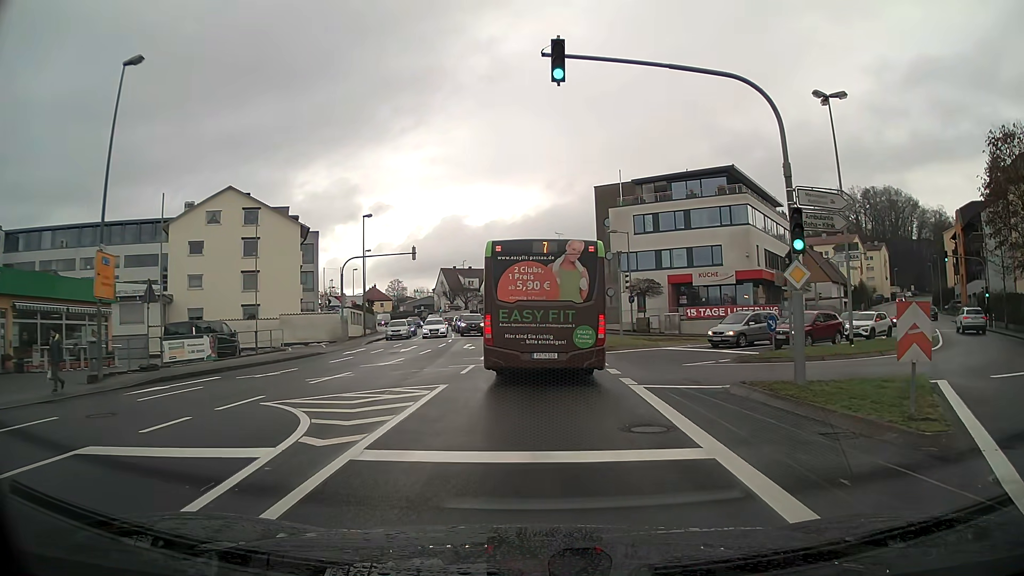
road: tertiary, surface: asphalt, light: Day
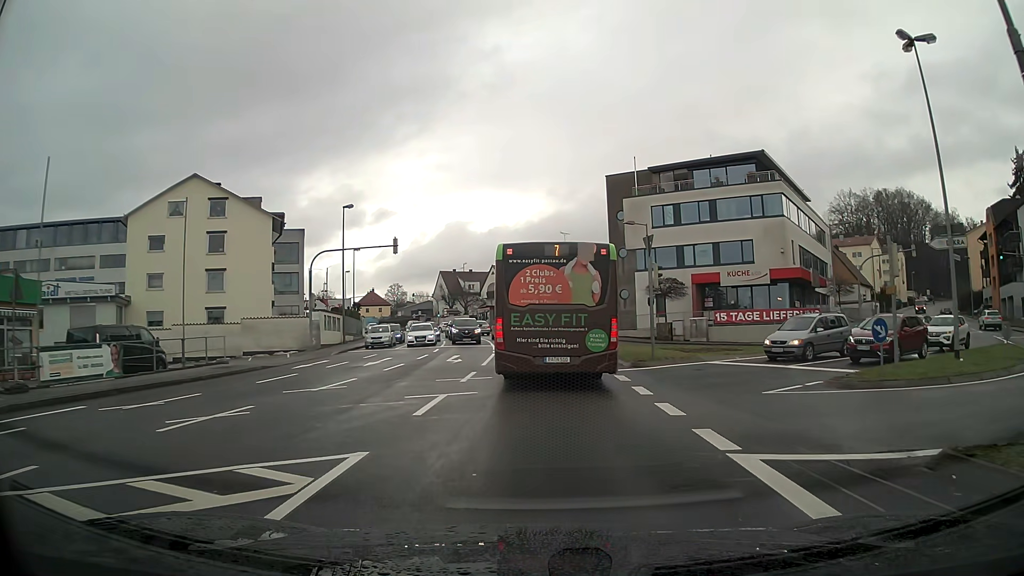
(0.0, +7.7) m; 0°
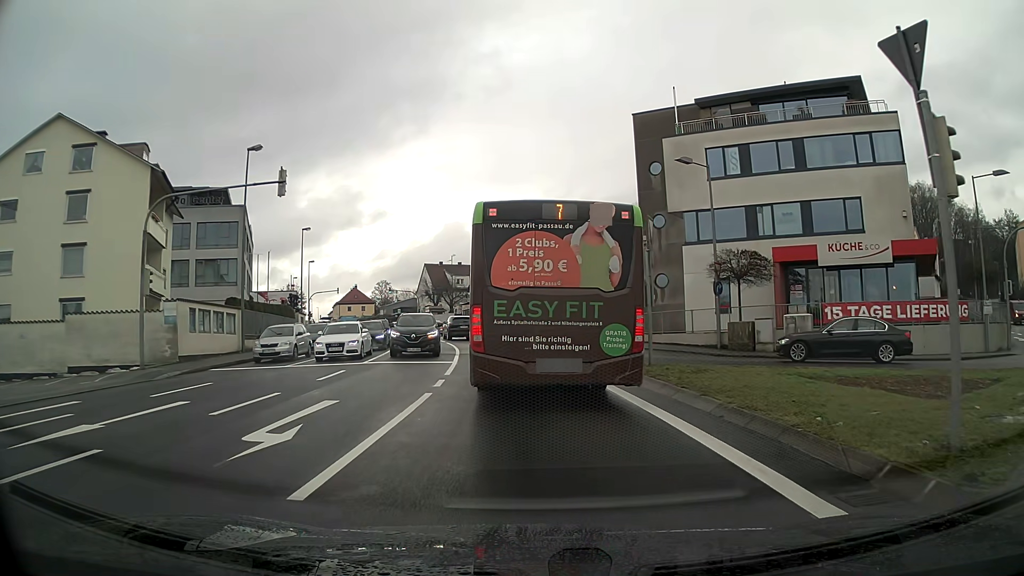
(0.0, +17.4) m; 0°
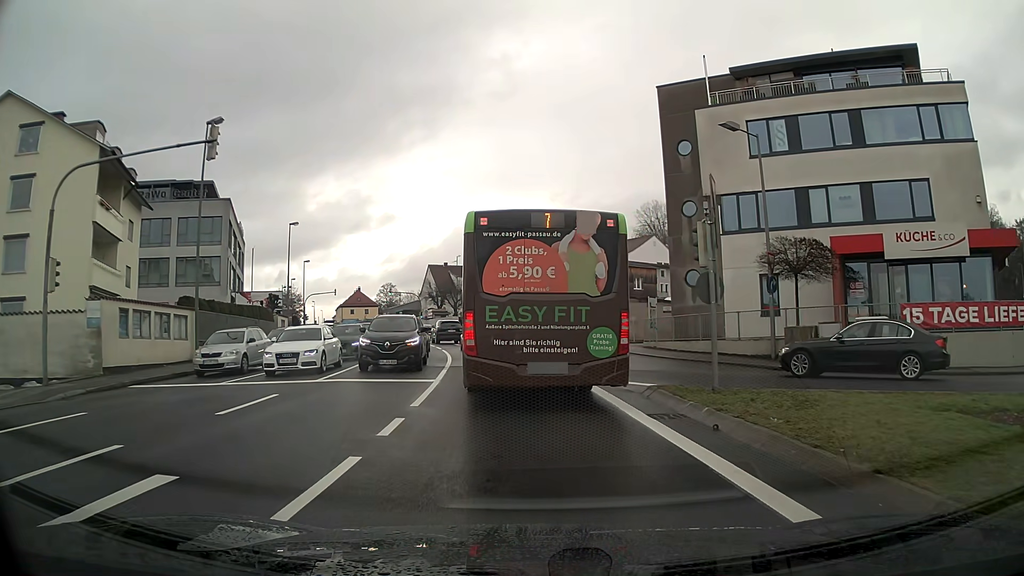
(0.0, +5.7) m; -1°
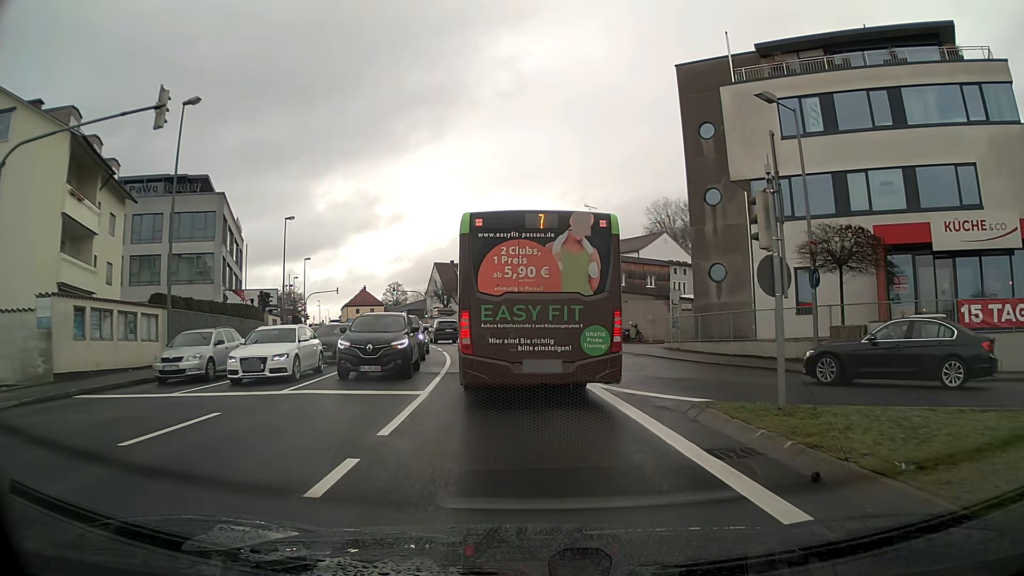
(0.0, +3.0) m; -1°
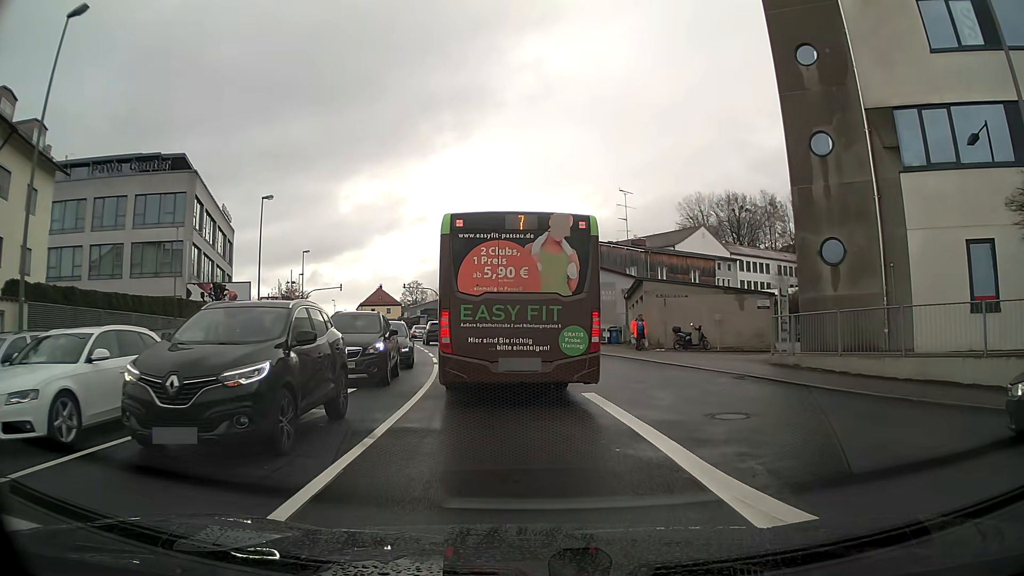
(-0.2, +9.9) m; -2°
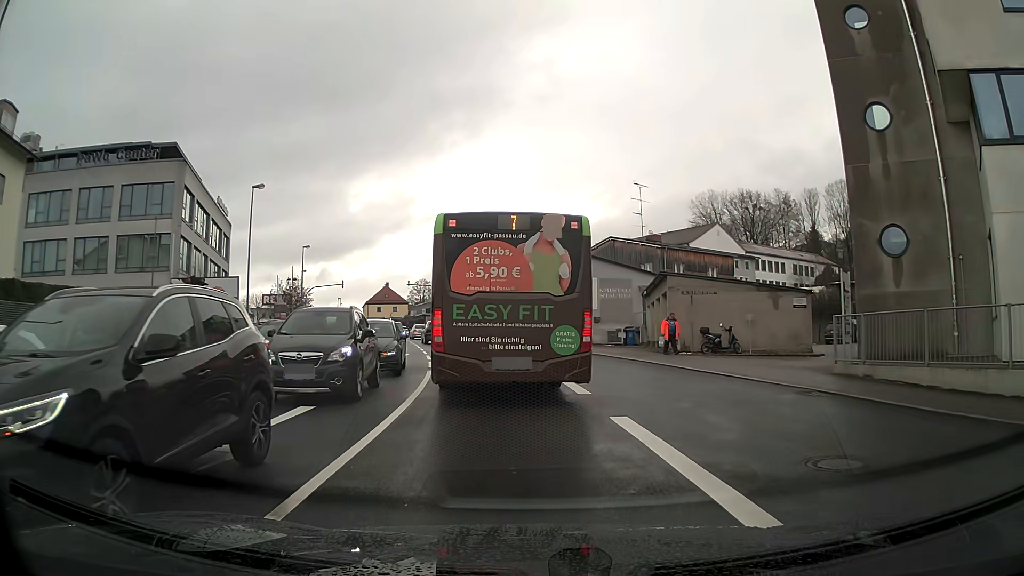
(0.0, +3.3) m; -1°
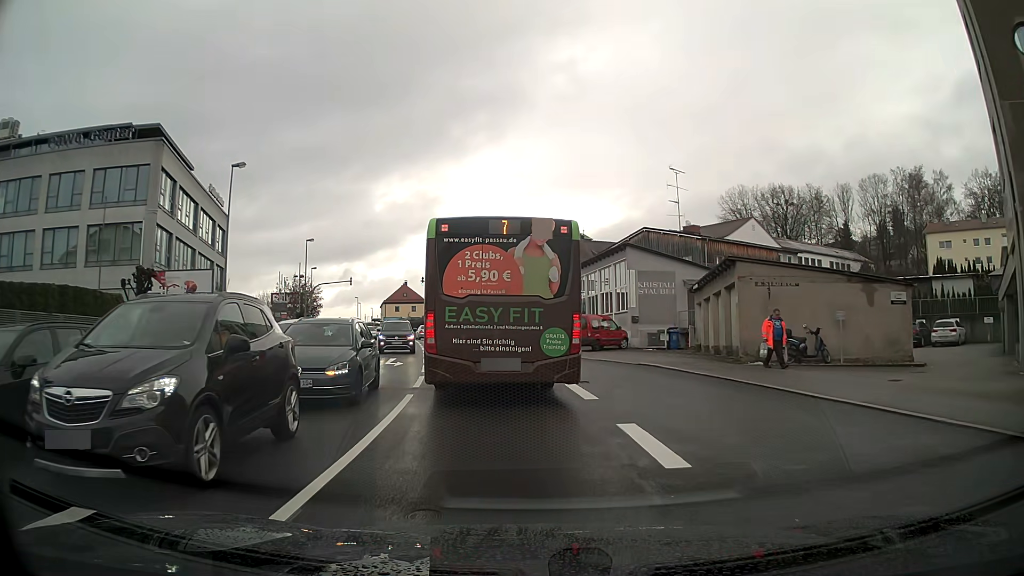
(-0.1, +6.5) m; -2°
